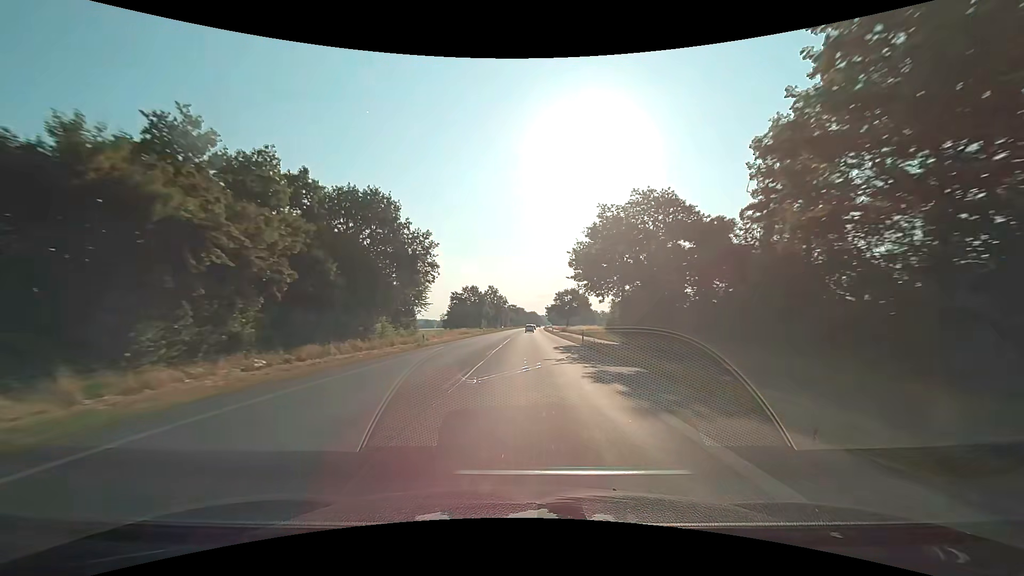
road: primary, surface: asphalt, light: Day
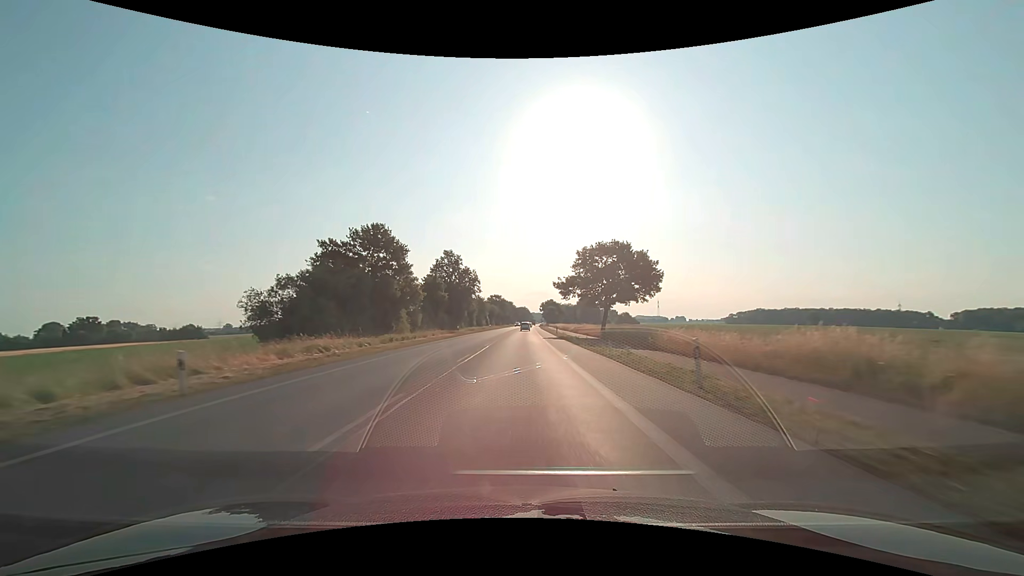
(+1.0, +76.8) m; +1°
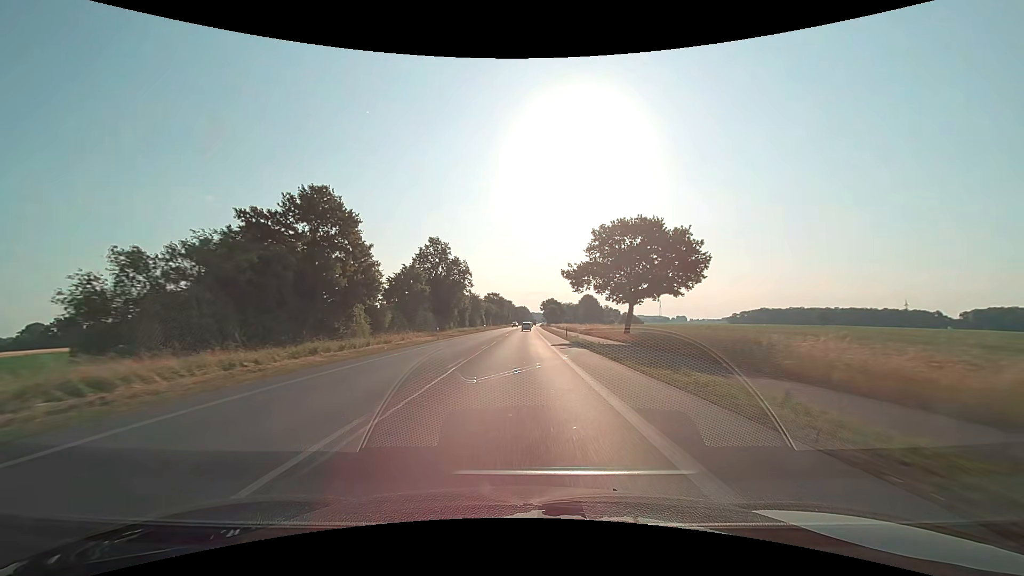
(0.0, +14.1) m; 0°
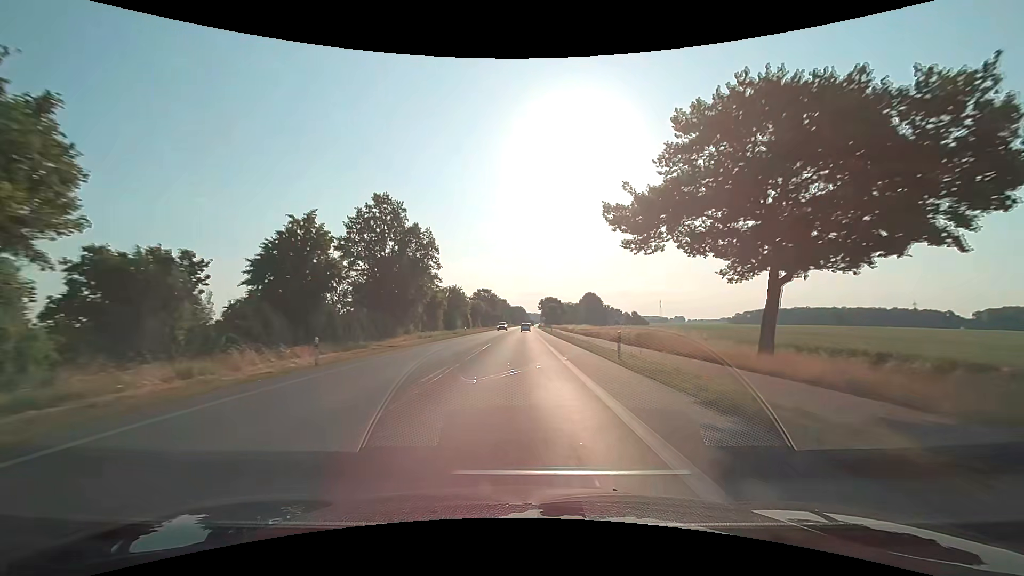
(+0.1, +27.1) m; +1°
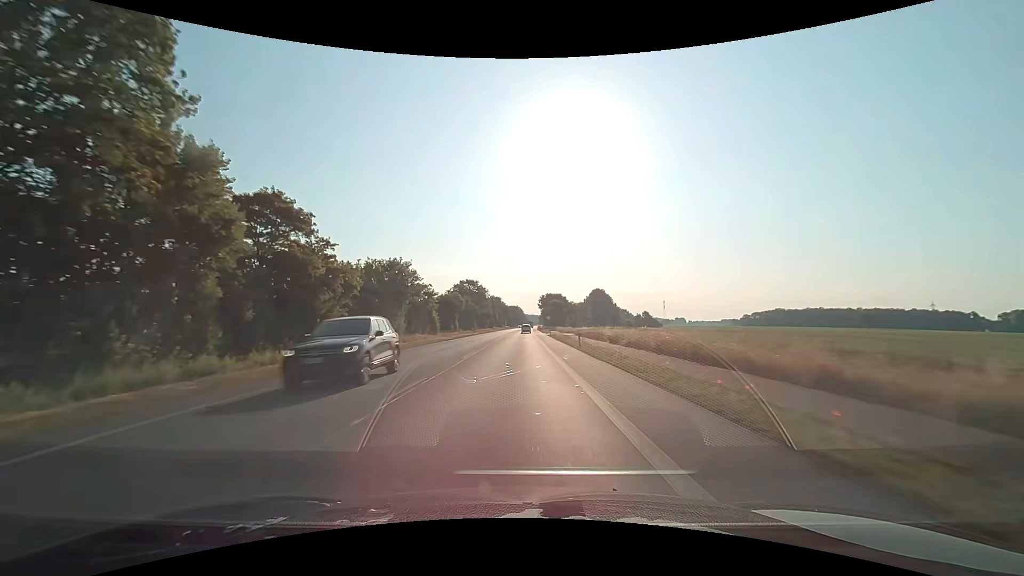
(+0.1, +38.7) m; 0°
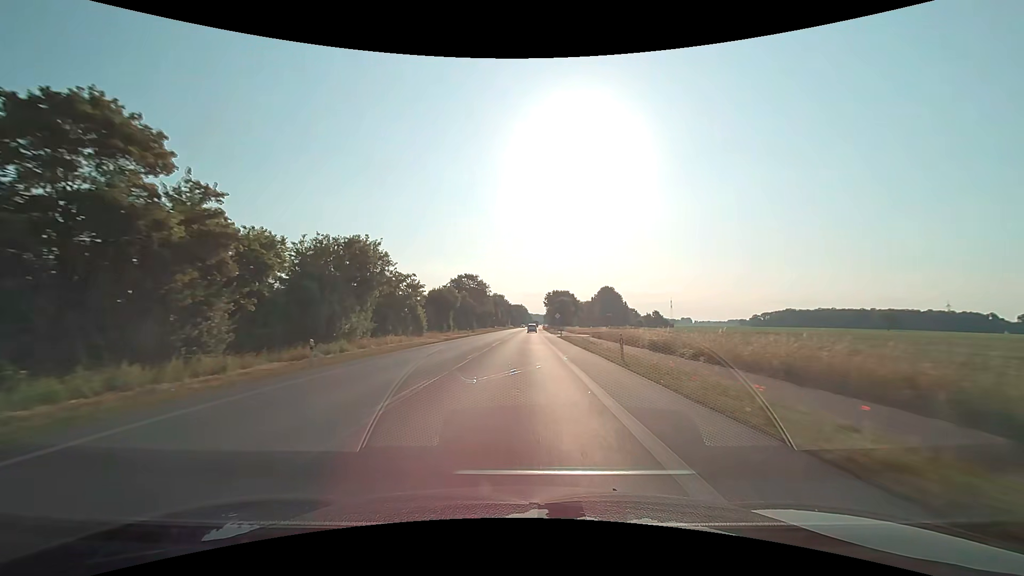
(0.0, +12.6) m; 0°
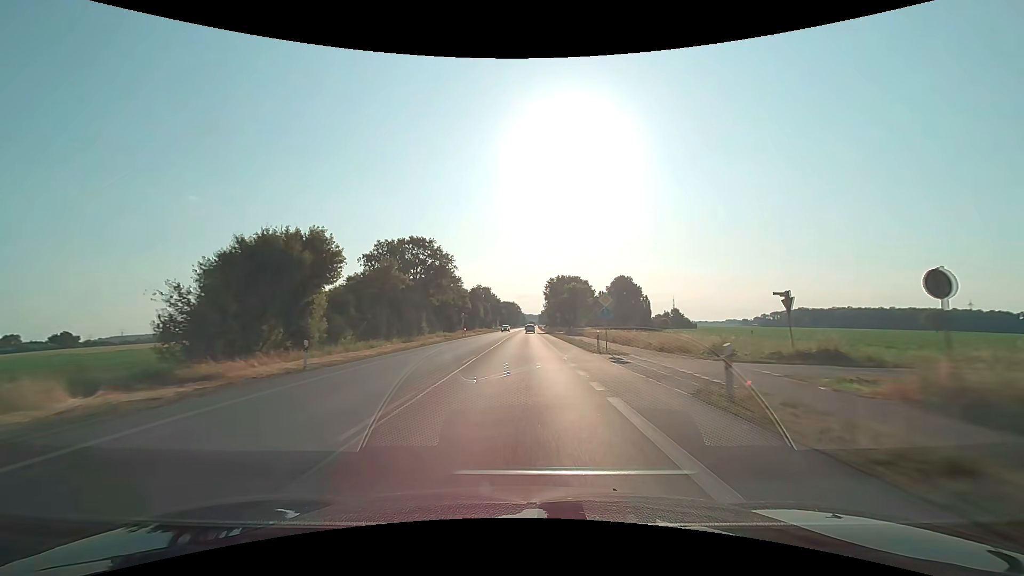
(+0.4, +49.7) m; +1°
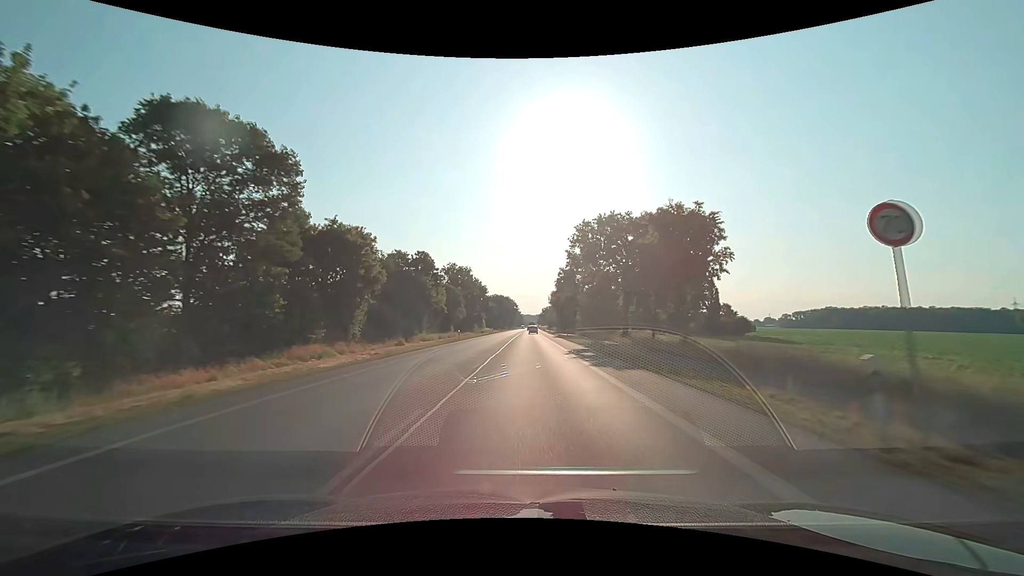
(-0.1, +61.8) m; 0°
(0, +10) (0, +20) (0, +30) (0, +40) (0, +50) (+1, +60) (+1, +70) (+1, +80) (+1, +90) (+1, +100) m
